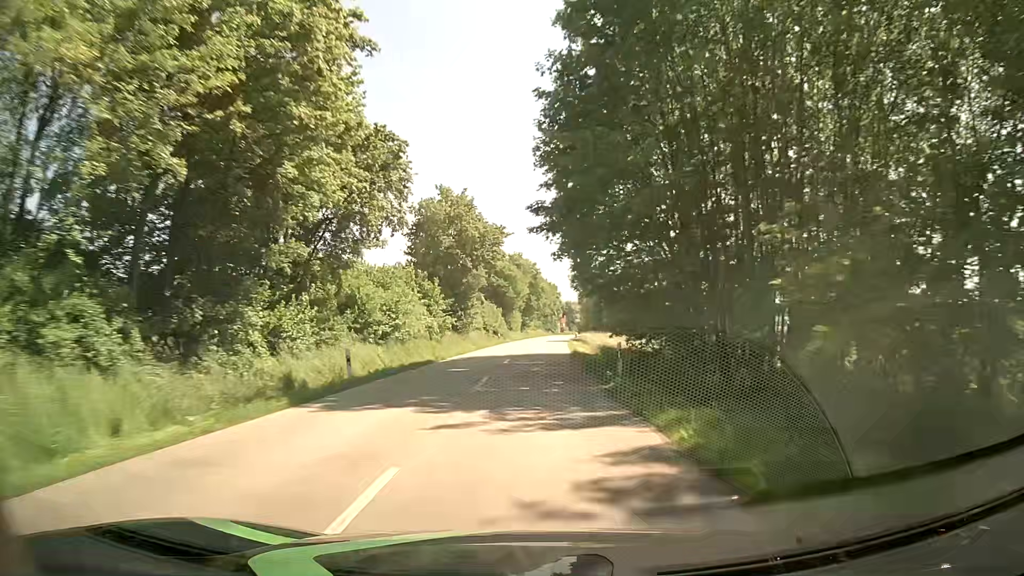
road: secondary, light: Day
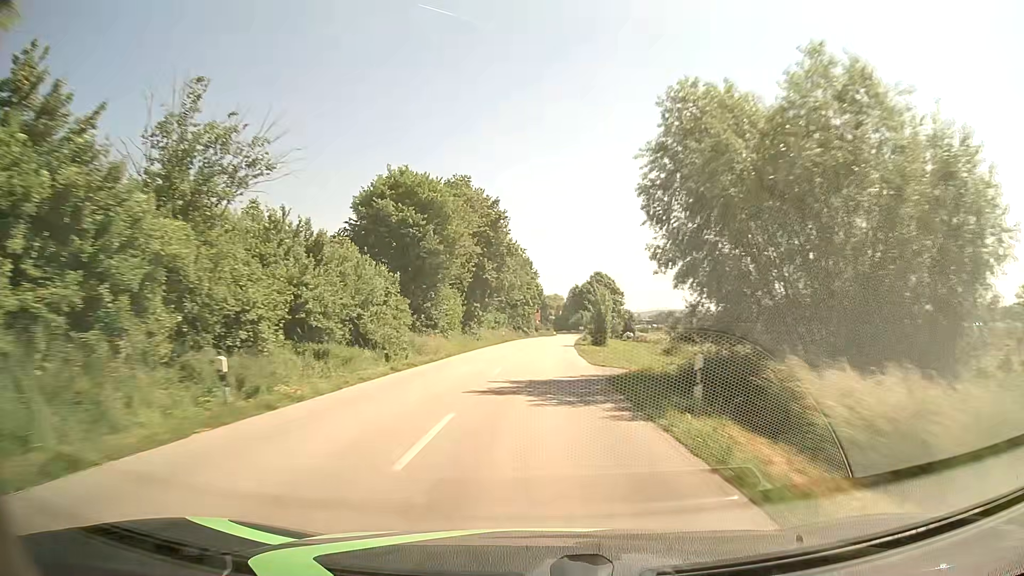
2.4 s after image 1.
(+0.8, +55.6) m; +2°
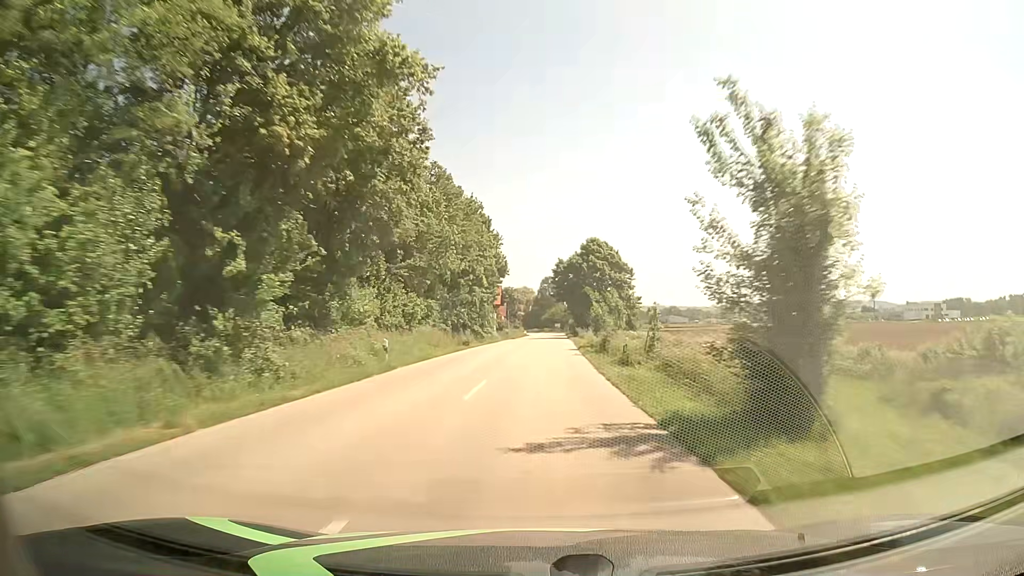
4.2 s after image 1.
(+0.9, +41.4) m; +3°
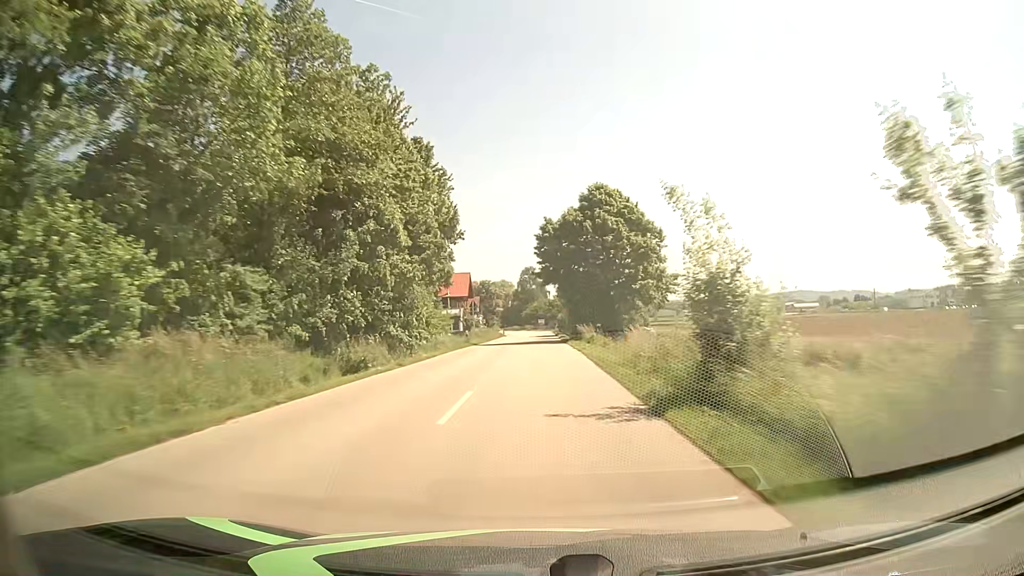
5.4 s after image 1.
(+0.5, +27.3) m; +2°
(0, +10) (0, +20) (0, +30) (0, +40) (0, +50) (0, +60) (0, +70) (0, +80) (0, +90) (0, +100) m
